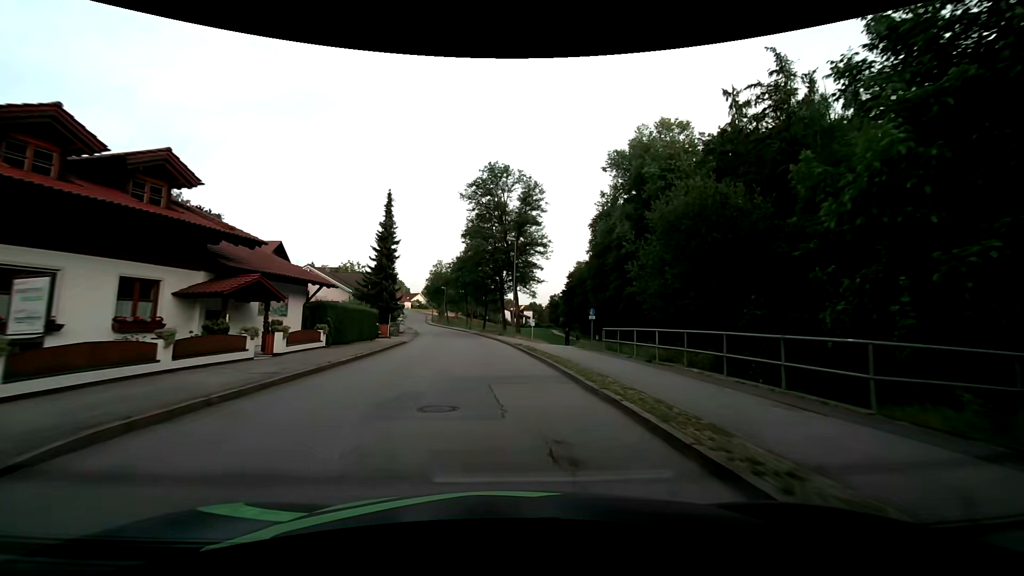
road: unclassified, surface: asphalt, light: Day
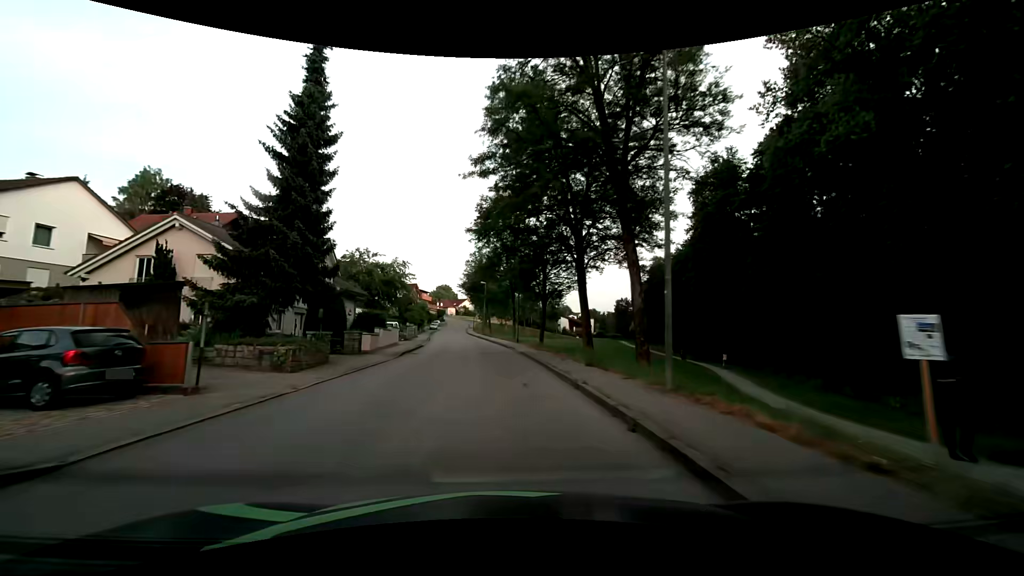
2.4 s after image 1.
(-1.5, +30.0) m; -6°
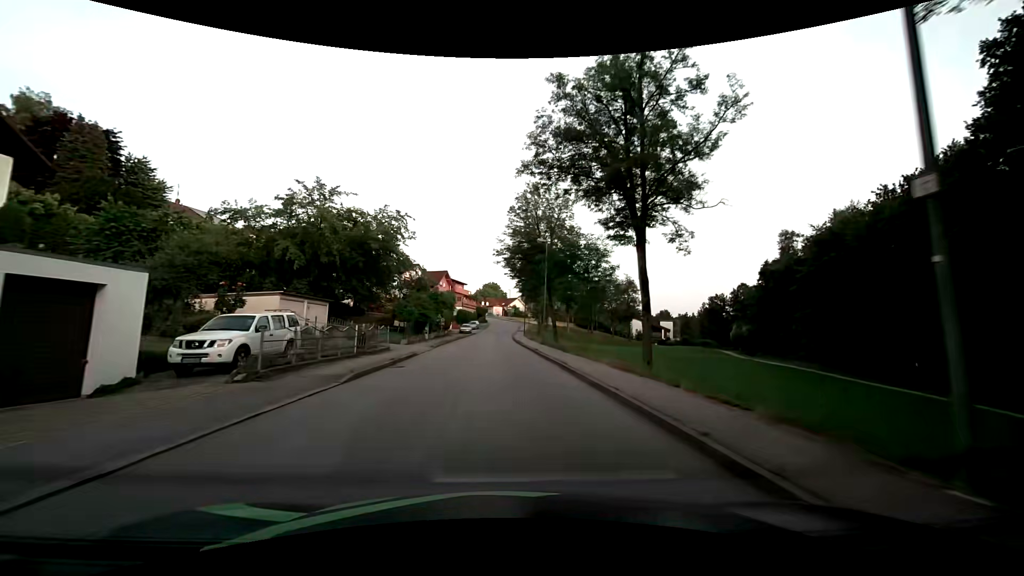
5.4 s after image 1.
(-2.3, +37.3) m; -6°
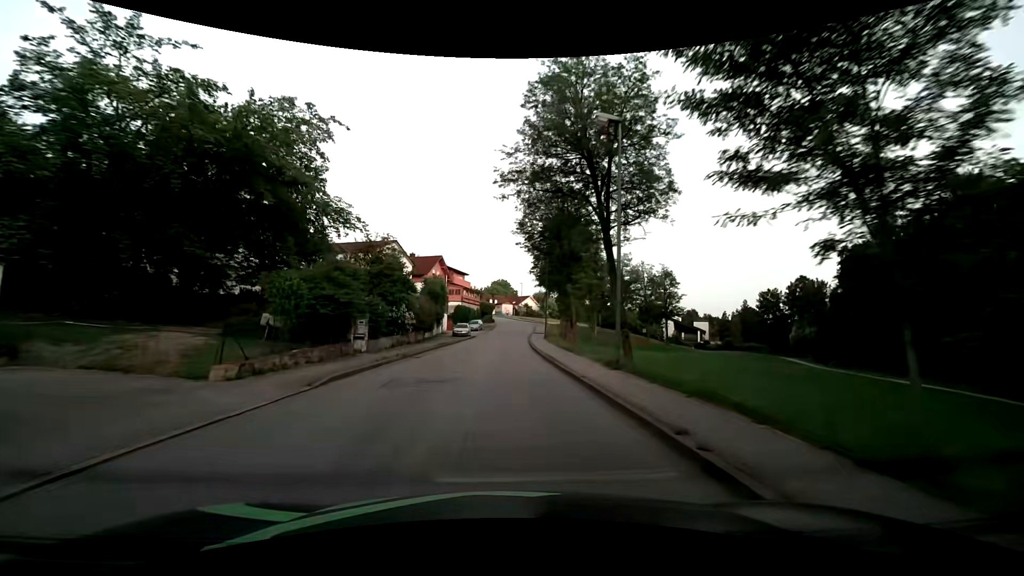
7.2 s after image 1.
(-0.2, +22.0) m; -1°
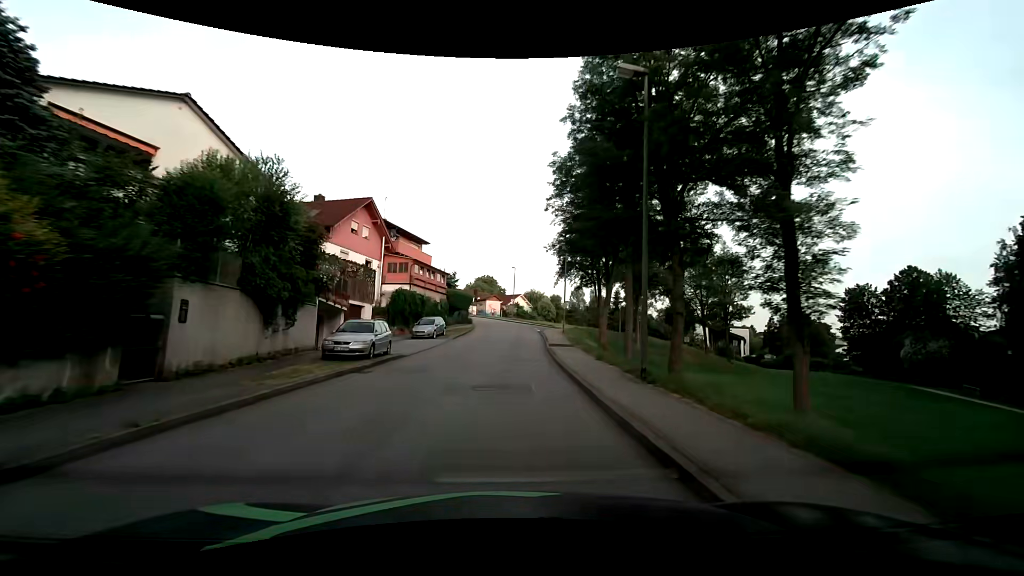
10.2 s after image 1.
(0.0, +35.3) m; +2°
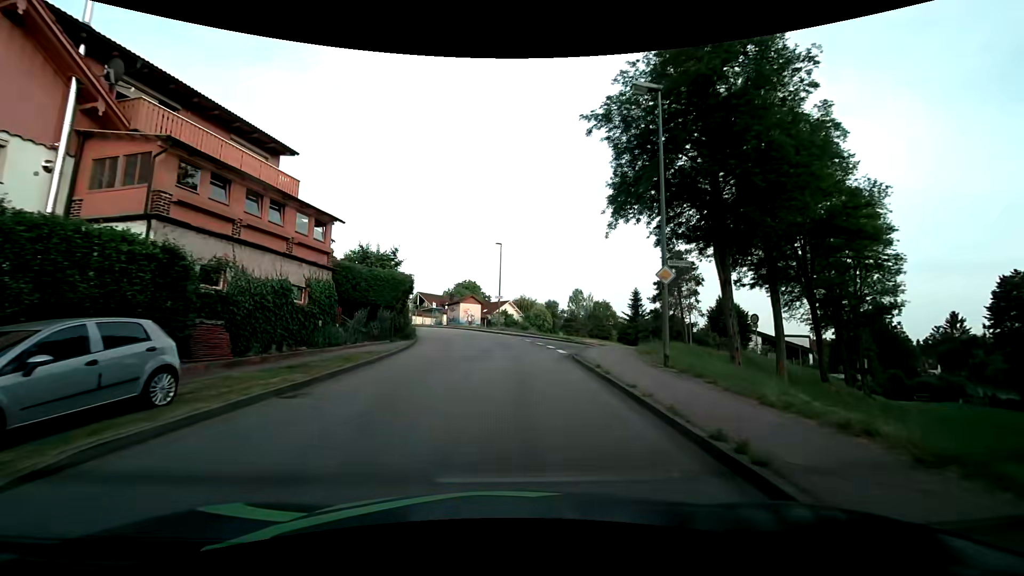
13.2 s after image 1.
(+0.3, +30.0) m; +1°
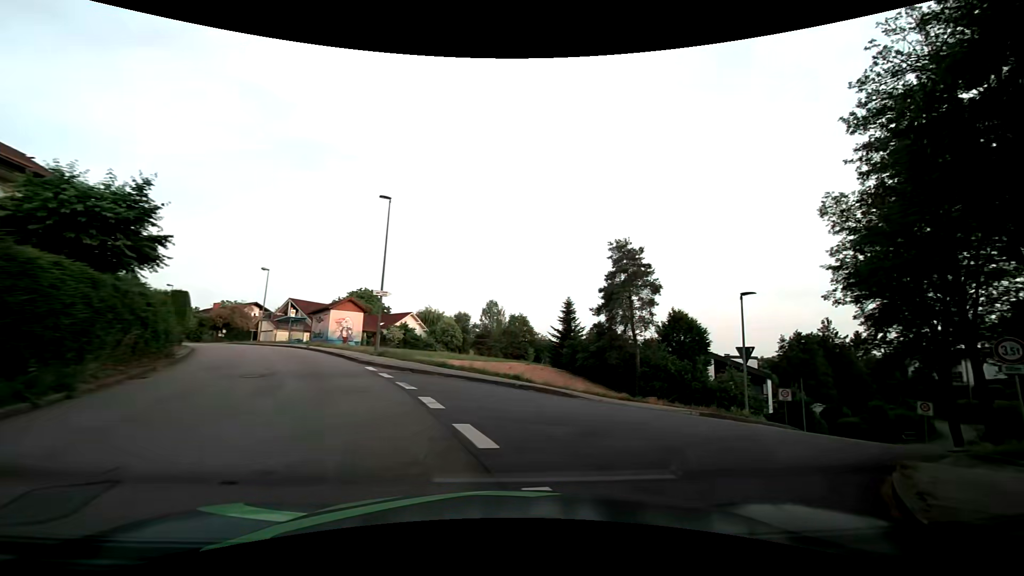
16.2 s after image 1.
(+0.4, +19.8) m; +9°
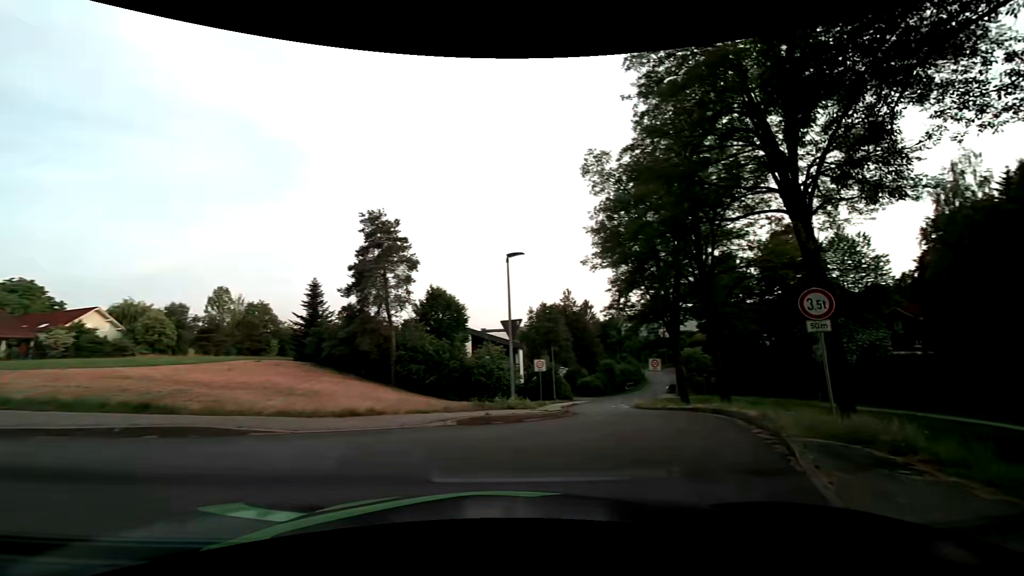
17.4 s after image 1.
(+1.4, +5.8) m; +29°
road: residential
(+2, +10) (+4, +19) (+5, +29) (+7, +39) (+9, +49) (+12, +58) (+17, +67) (+21, +77) (+25, +86) (+29, +95) m
